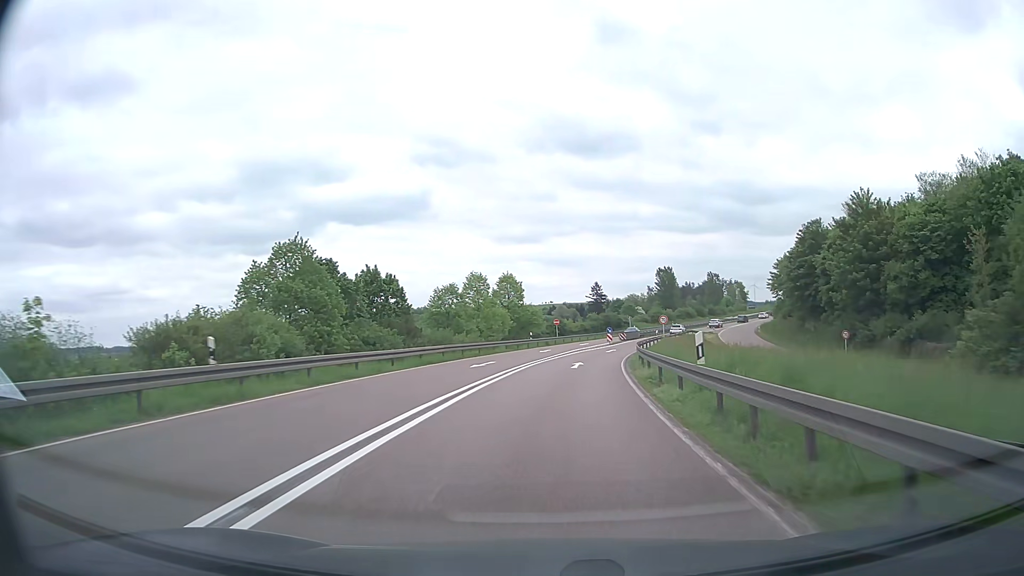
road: trunk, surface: asphalt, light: Day
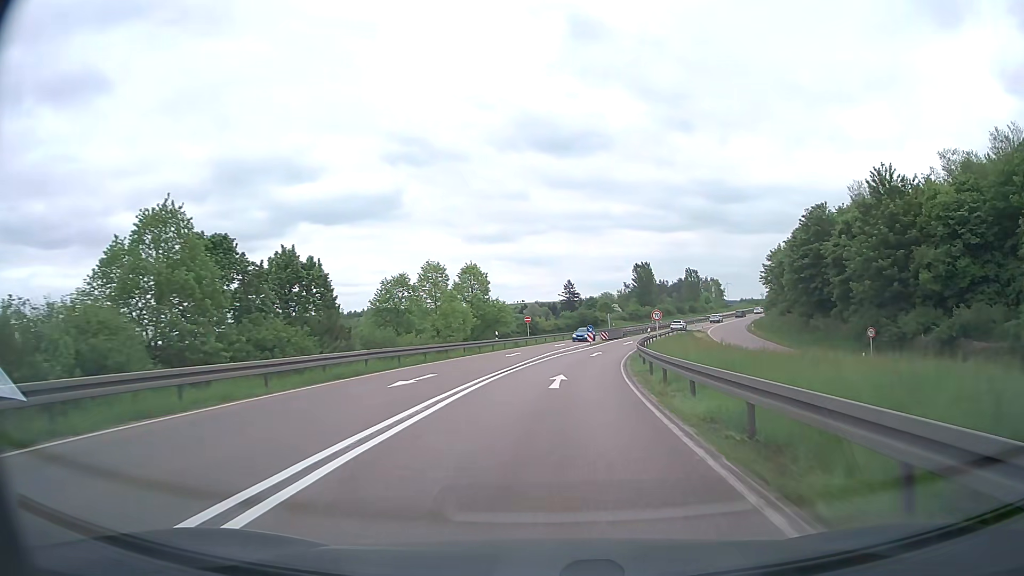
(+0.2, +10.2) m; +2°
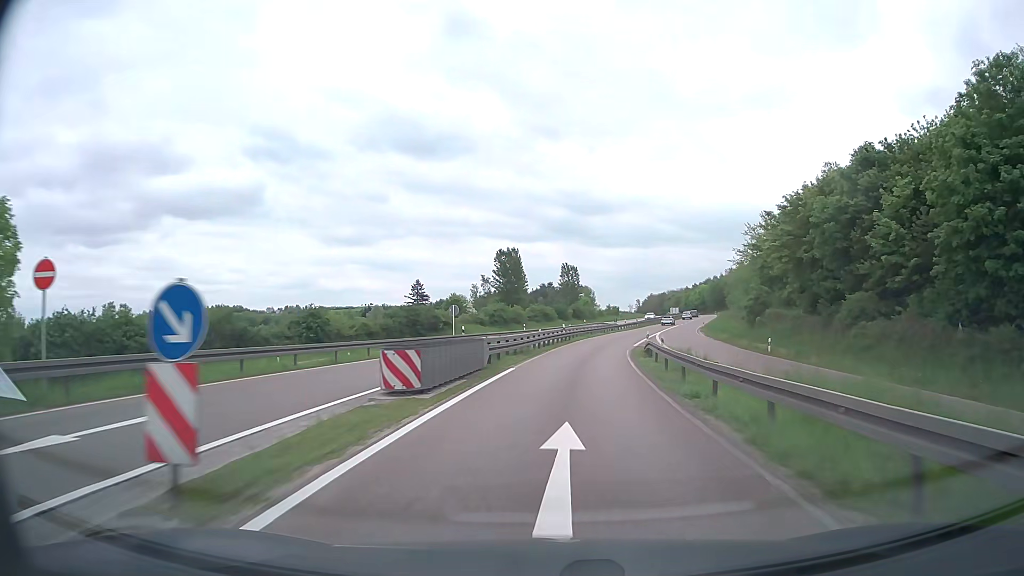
(+5.3, +52.0) m; +12°
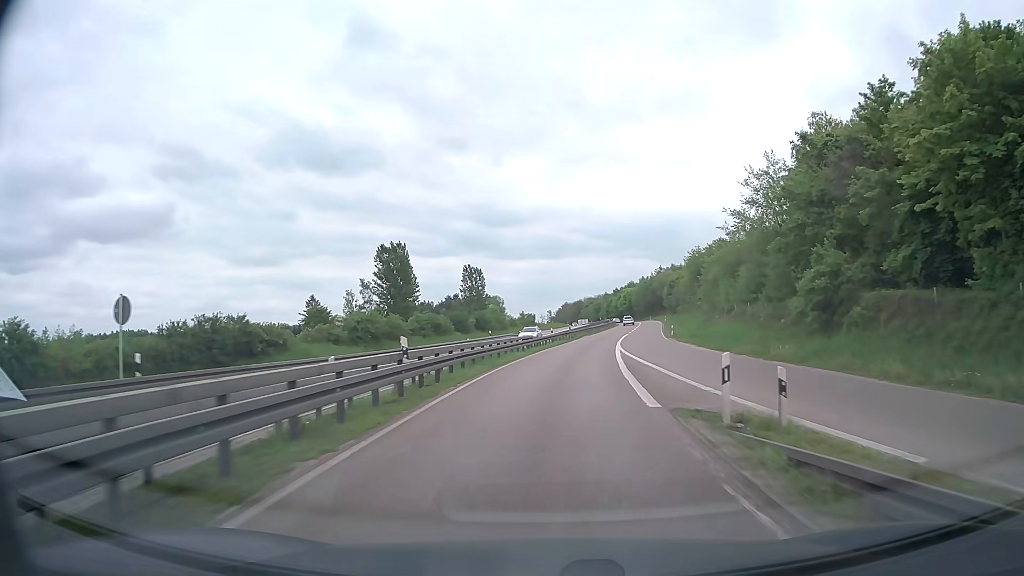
(+2.4, +32.1) m; +8°
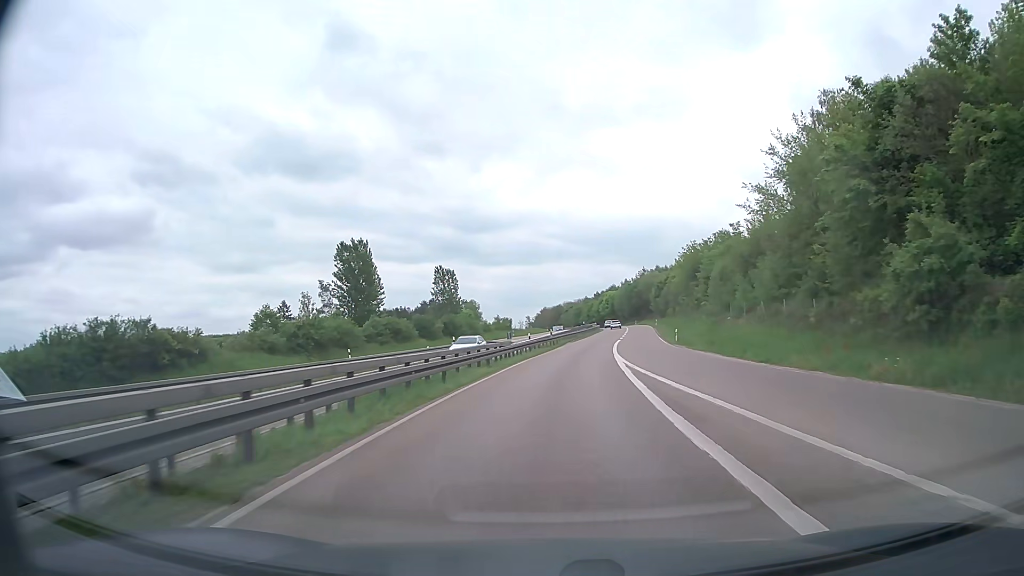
(+0.1, +11.2) m; +2°
(0, +10) (+1, +20) (+1, +30) (+2, +40) (+3, +50) (+4, +60) (+6, +70) (+7, +80) (+9, +89) (+10, +99) m
